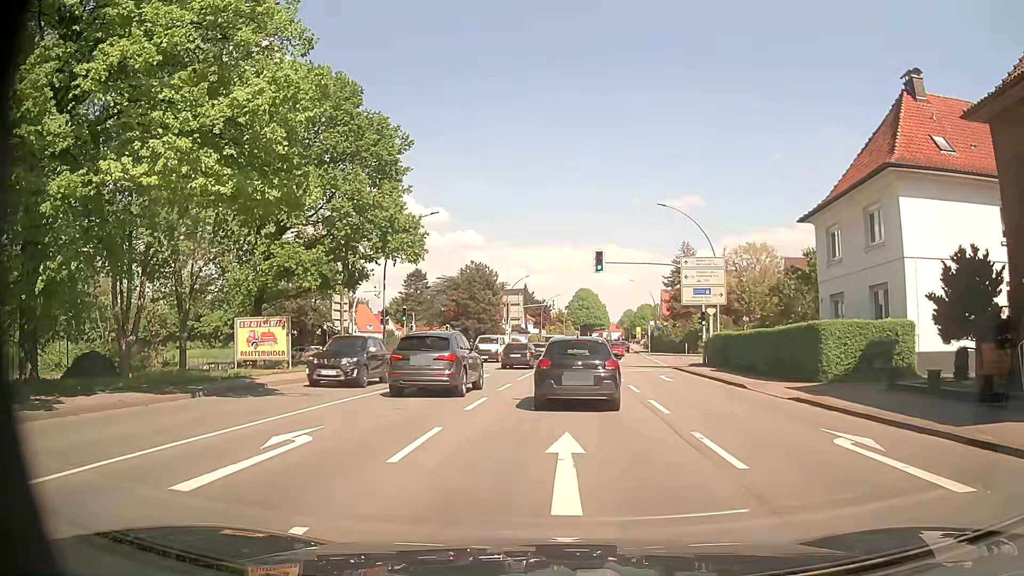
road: primary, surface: asphalt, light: Day
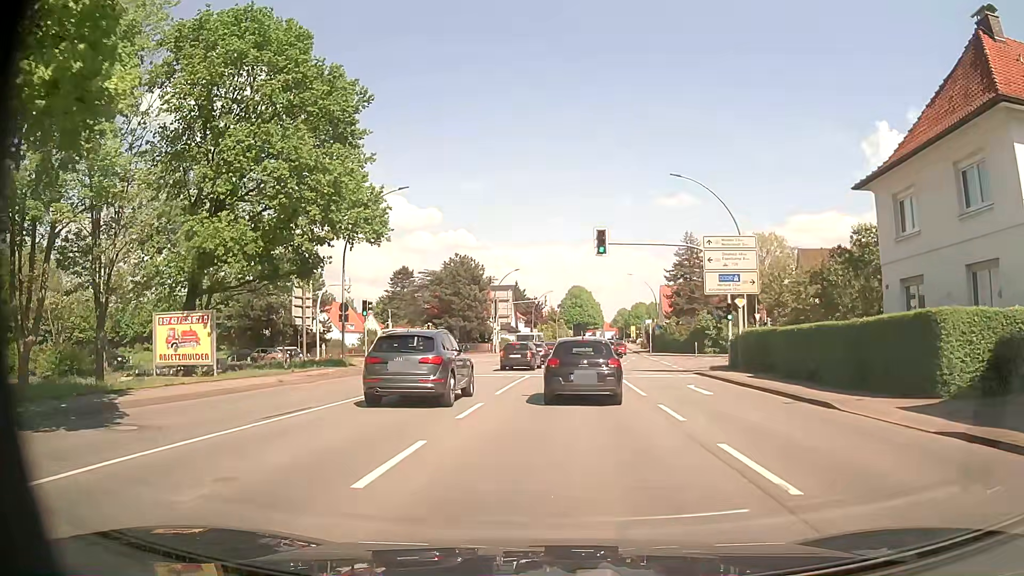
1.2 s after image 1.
(+0.2, +7.8) m; +2°
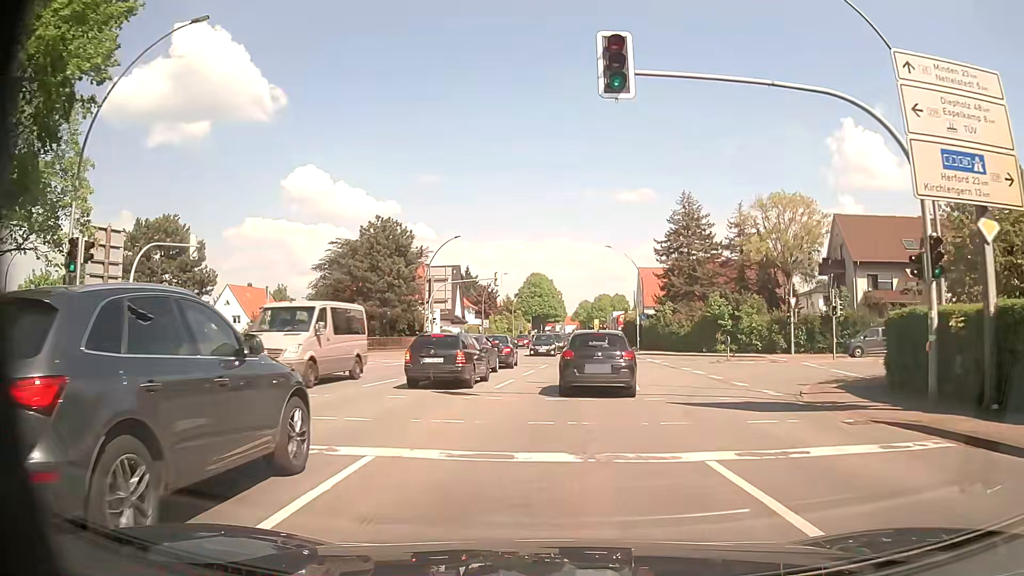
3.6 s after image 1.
(+0.2, +21.0) m; +2°
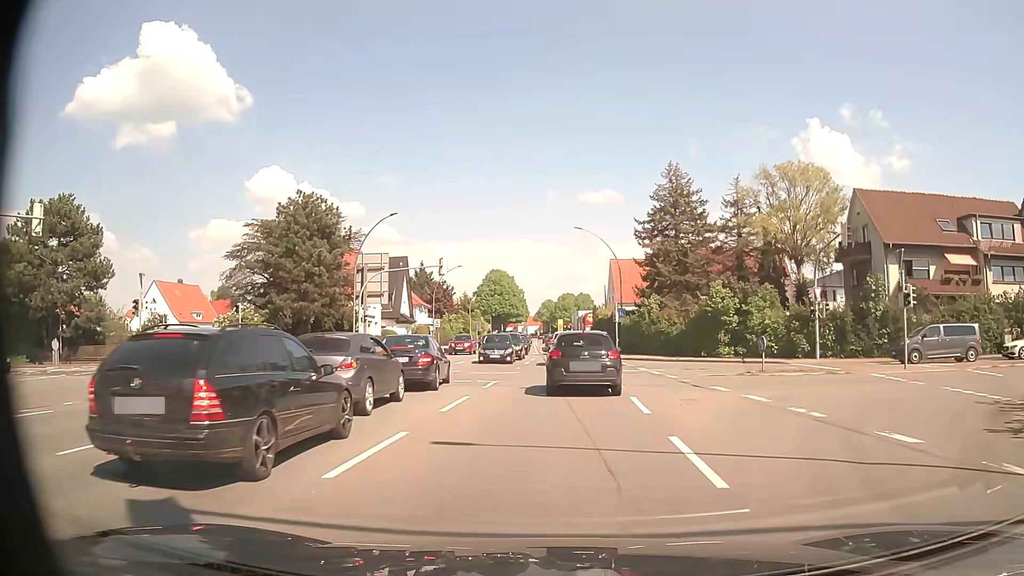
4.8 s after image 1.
(+0.3, +11.4) m; +3°
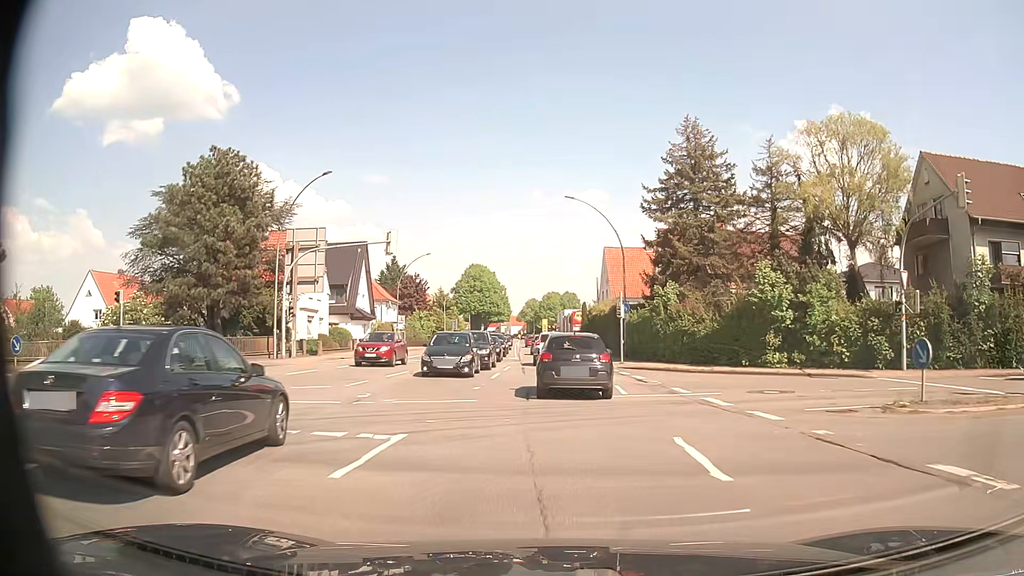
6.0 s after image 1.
(+0.2, +12.0) m; +2°
